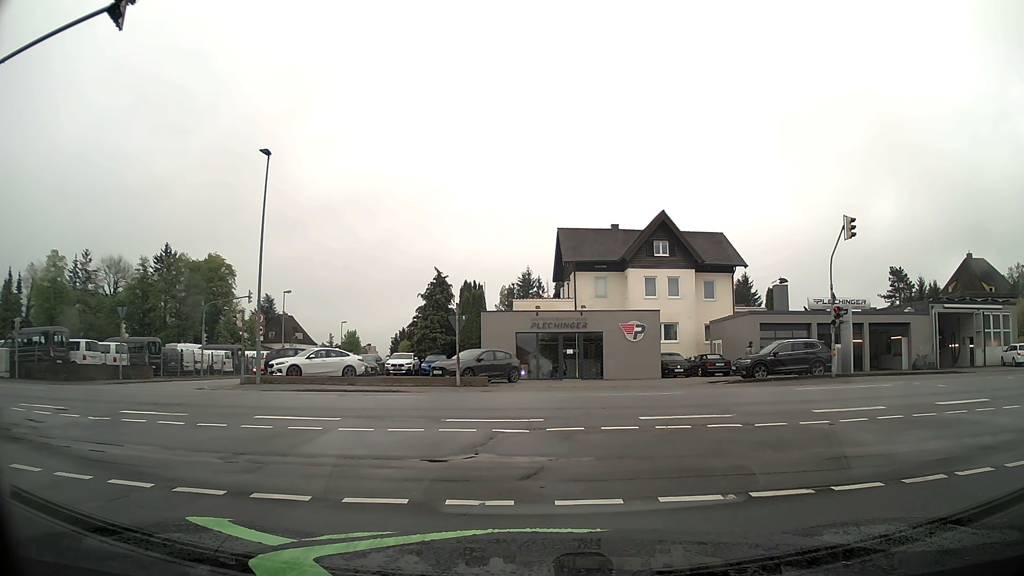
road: residential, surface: asphalt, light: Day
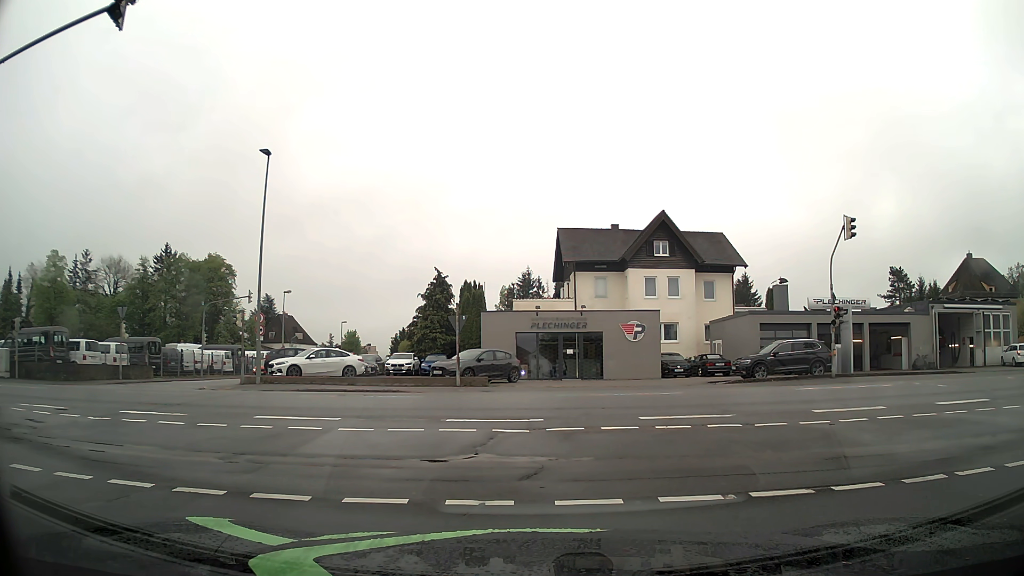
(0.0, 0.0) m; 0°
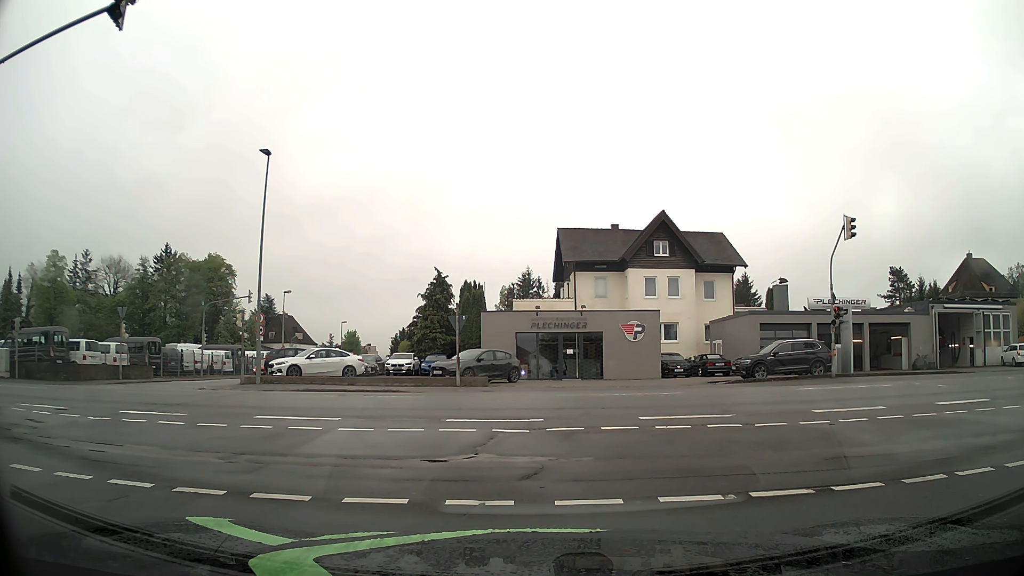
(0.0, 0.0) m; 0°
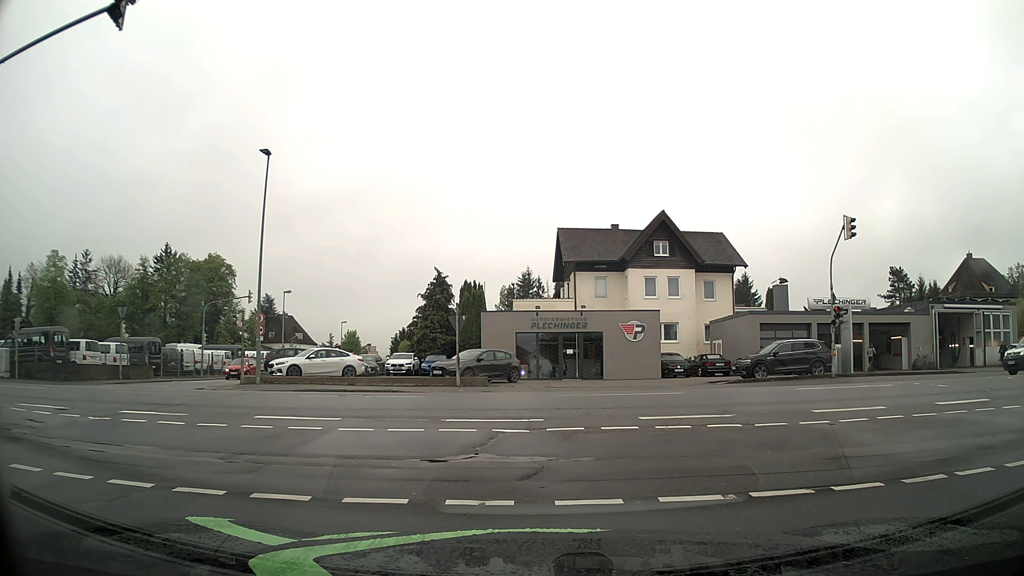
(0.0, 0.0) m; 0°
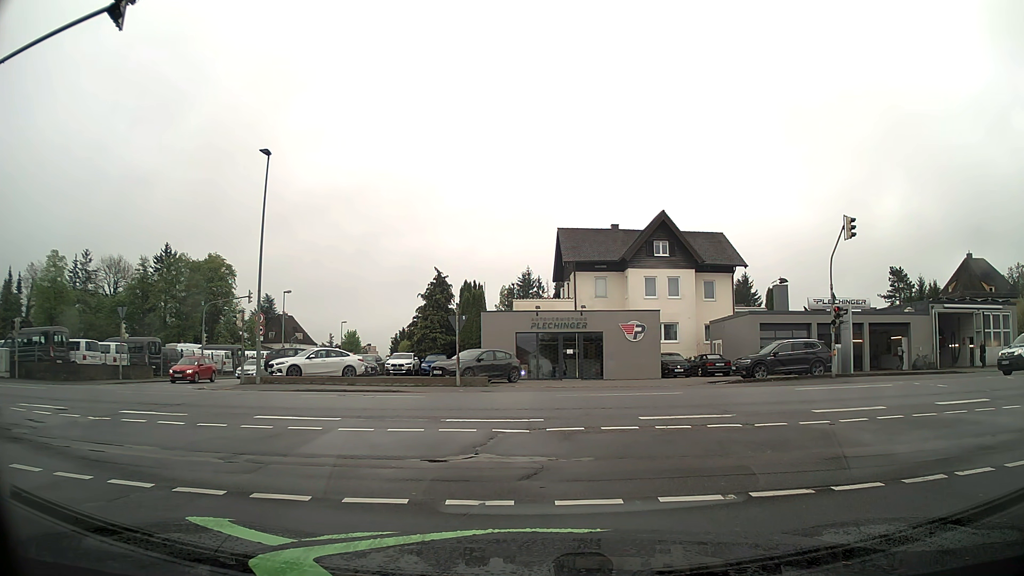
(0.0, 0.0) m; 0°
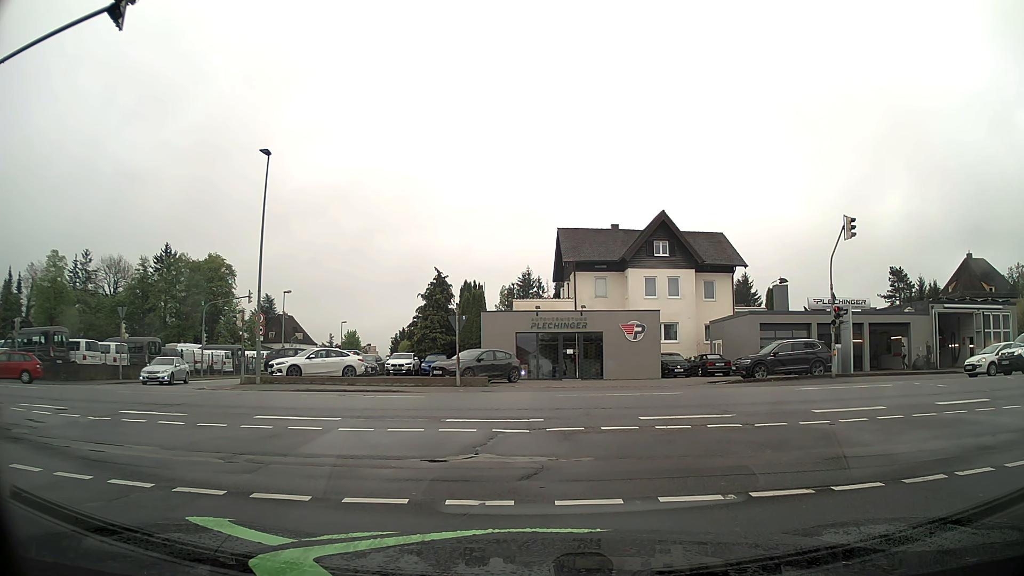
(0.0, 0.0) m; 0°
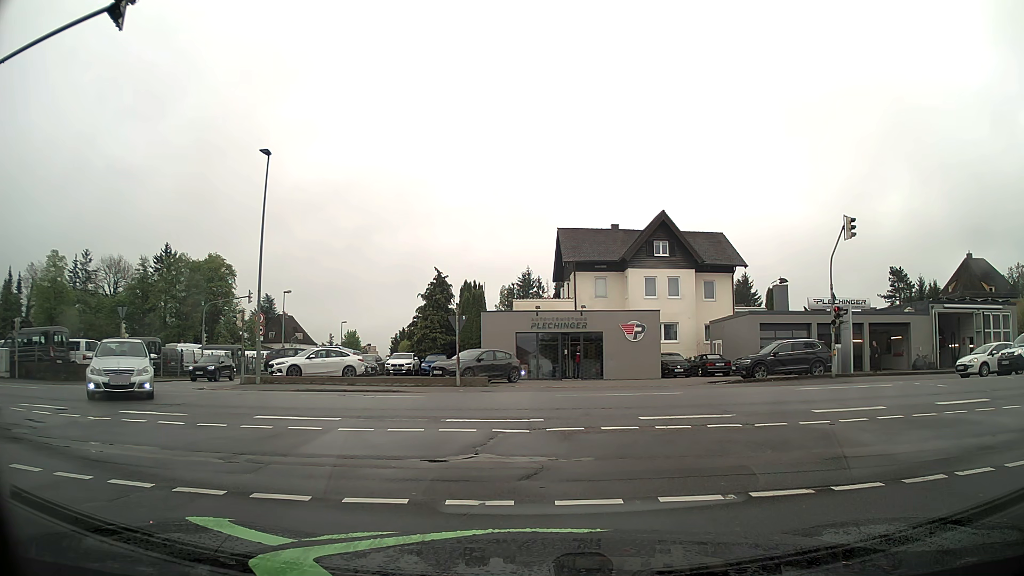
(0.0, 0.0) m; 0°
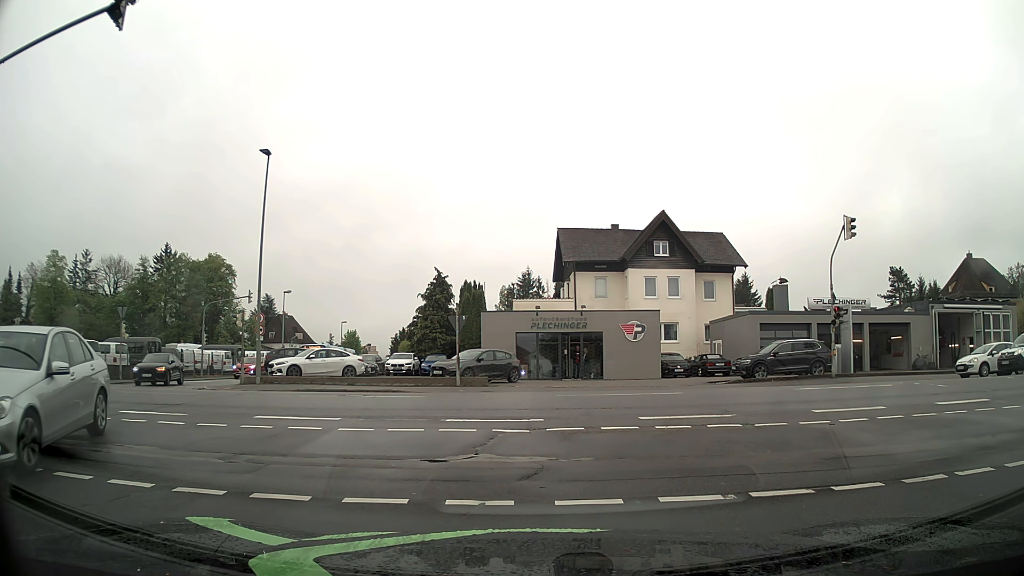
(0.0, 0.0) m; 0°
(-1, +10) (-7, +18) (-16, +22) (-26, +23) (-36, +24) (-46, +24) (-56, +24) (-66, +24) (-76, +24) (-86, +24) m
